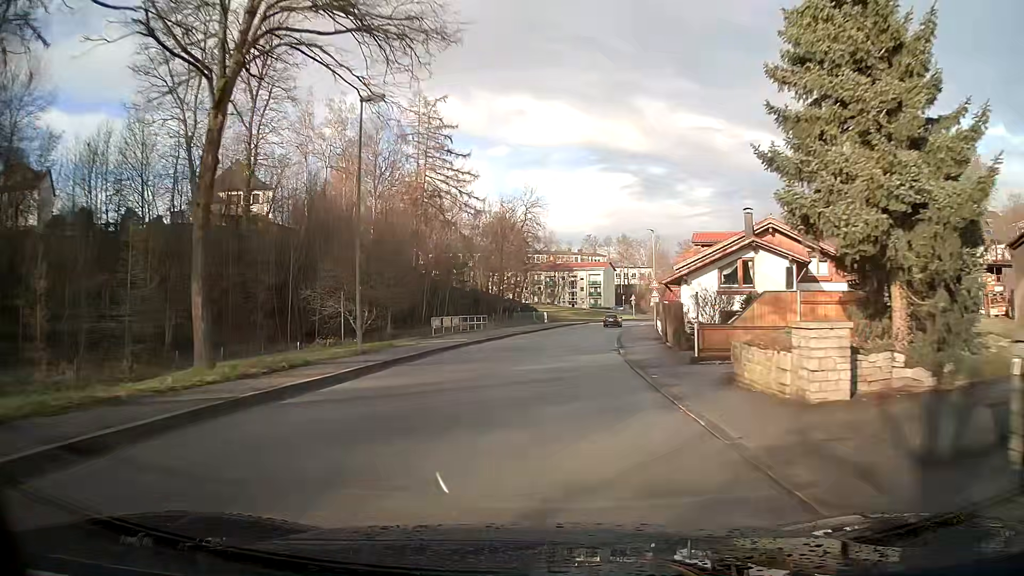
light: Day
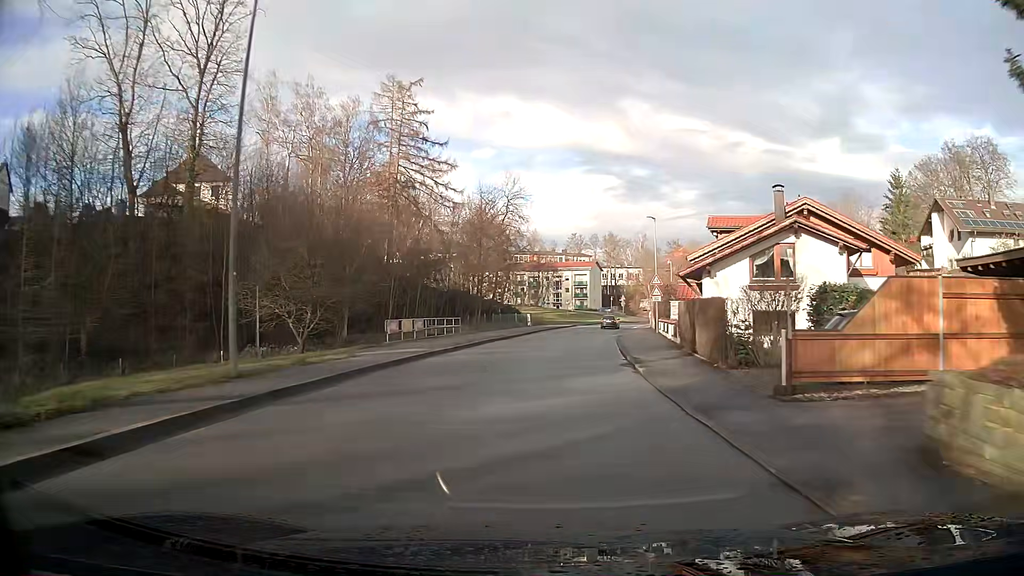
(+0.1, +7.9) m; +1°
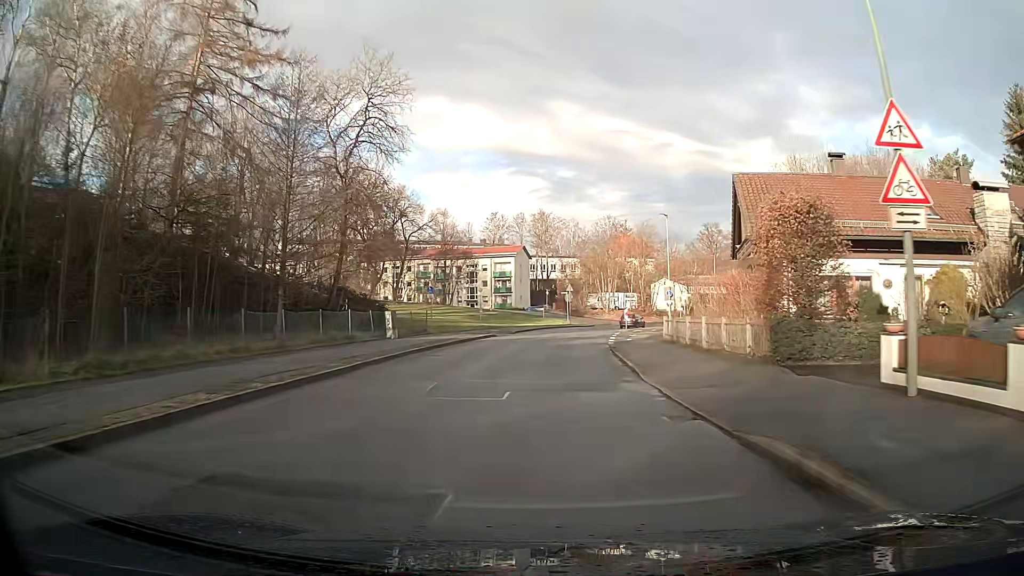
(+2.4, +38.7) m; +7°
